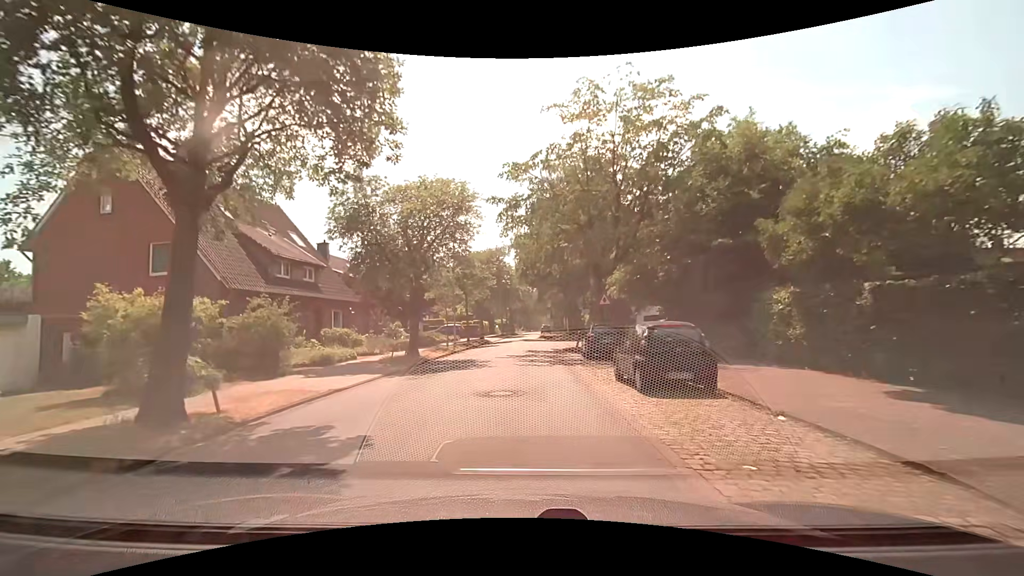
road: residential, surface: asphalt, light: Day
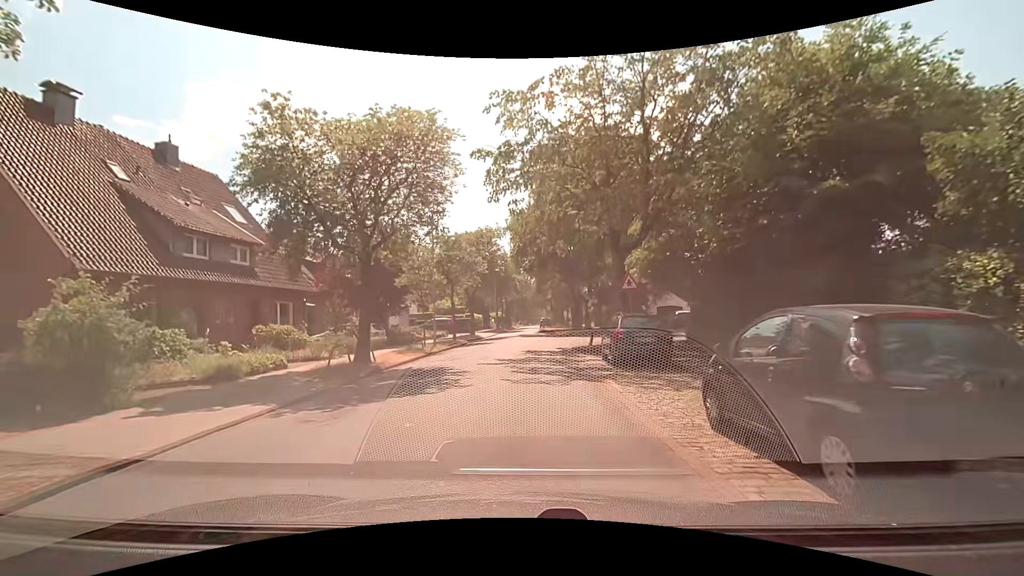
(0.0, +6.8) m; 0°
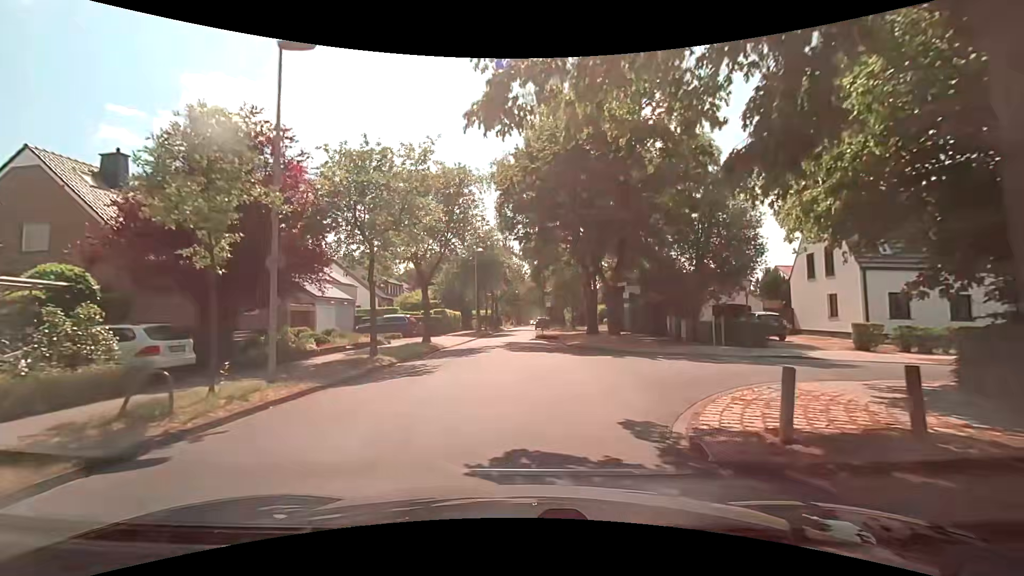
(+0.1, +16.7) m; +1°
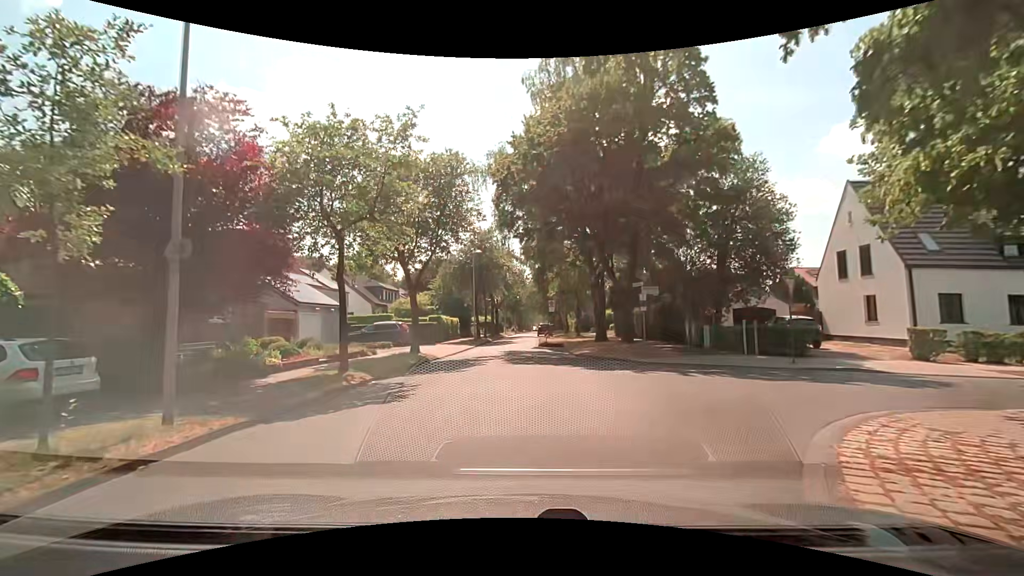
(0.0, +3.0) m; 0°
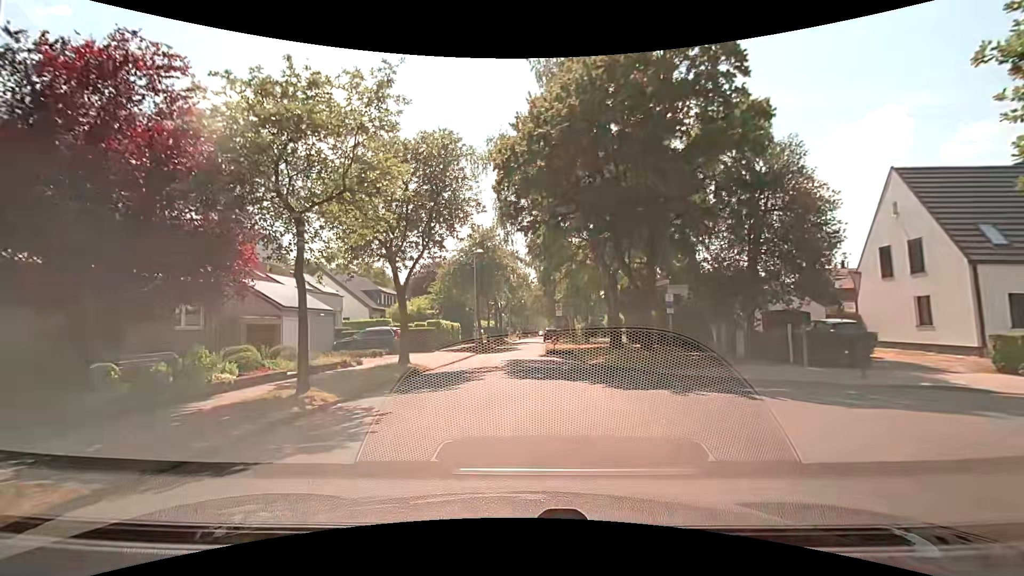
(0.0, +3.0) m; -1°
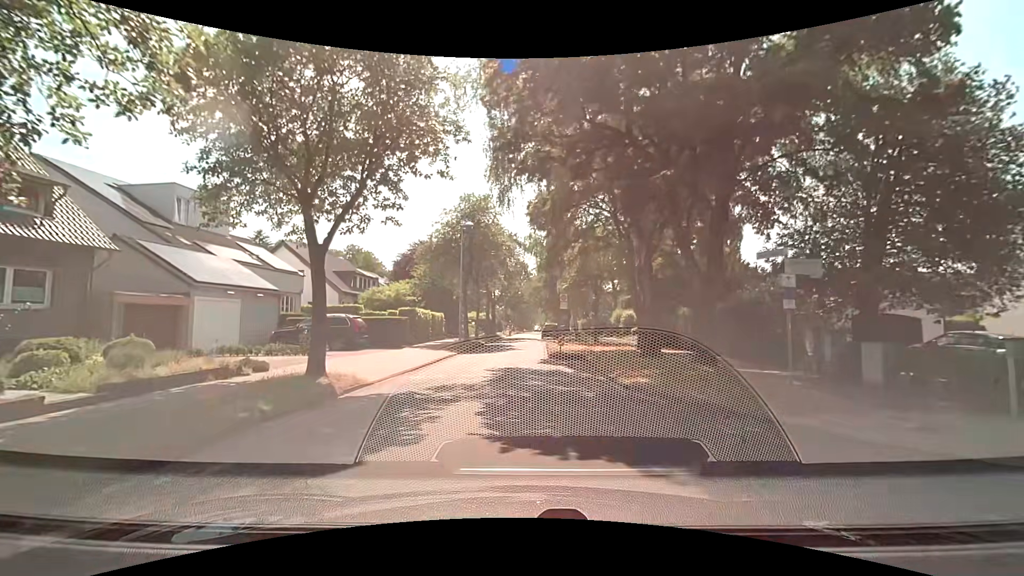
(0.0, +7.7) m; +2°
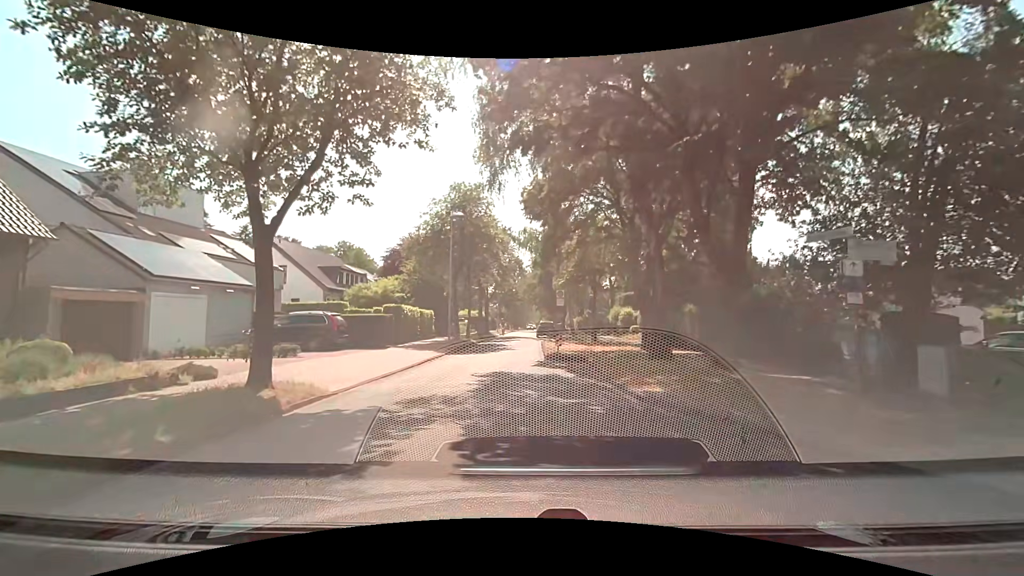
(0.0, +2.1) m; 0°
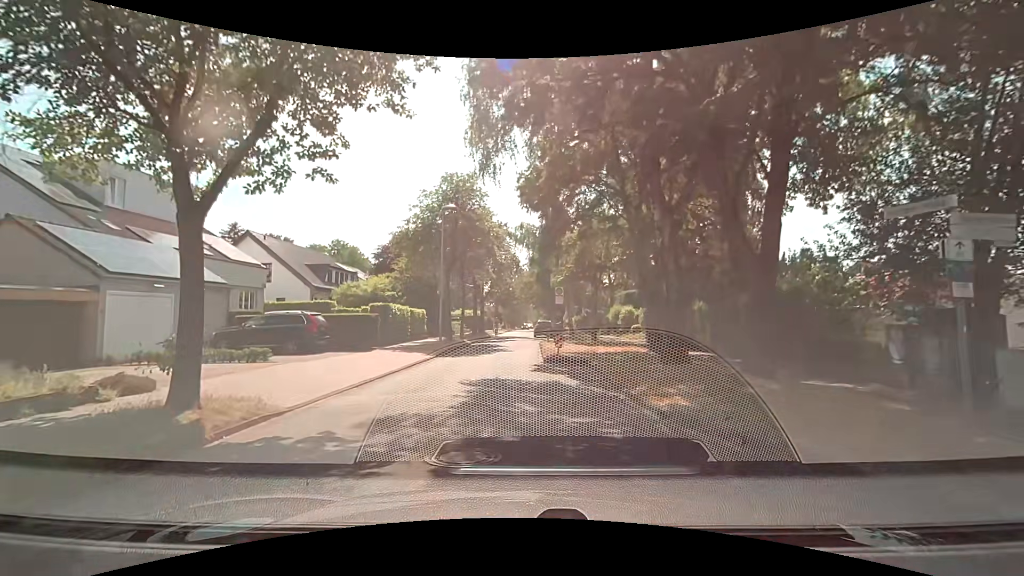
(0.0, +1.9) m; 0°
